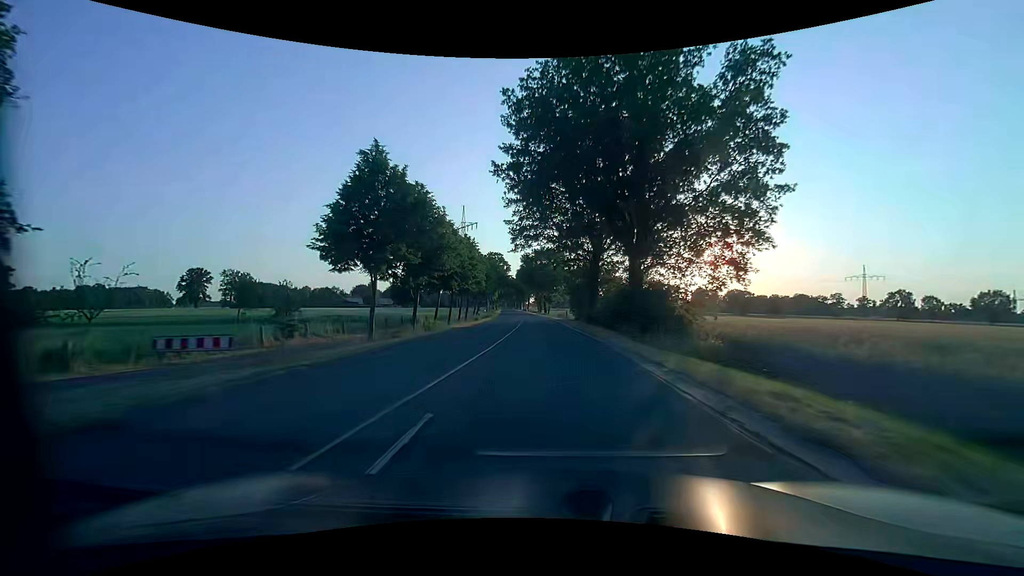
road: secondary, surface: asphalt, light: Day
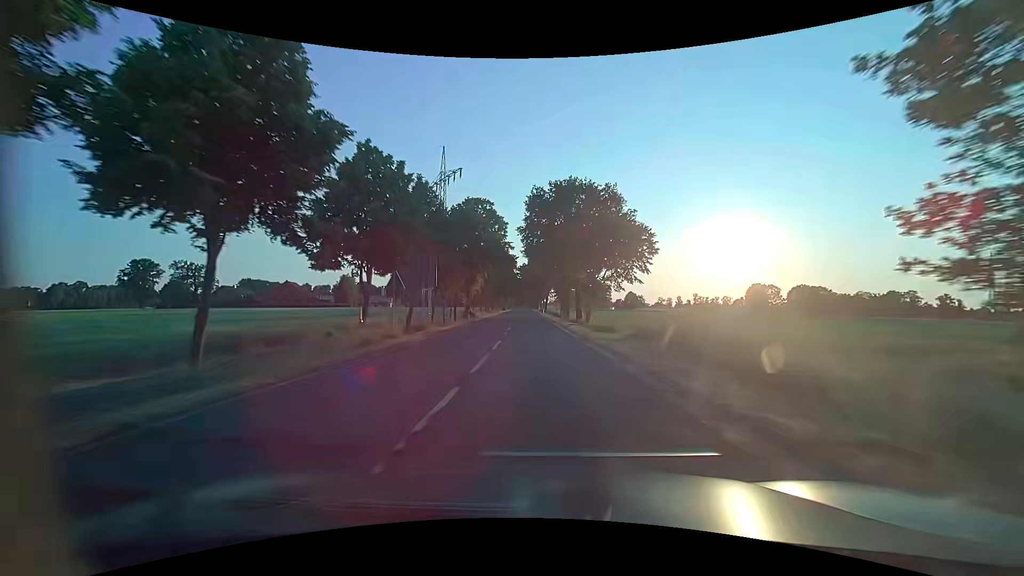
(-1.1, +56.0) m; -2°
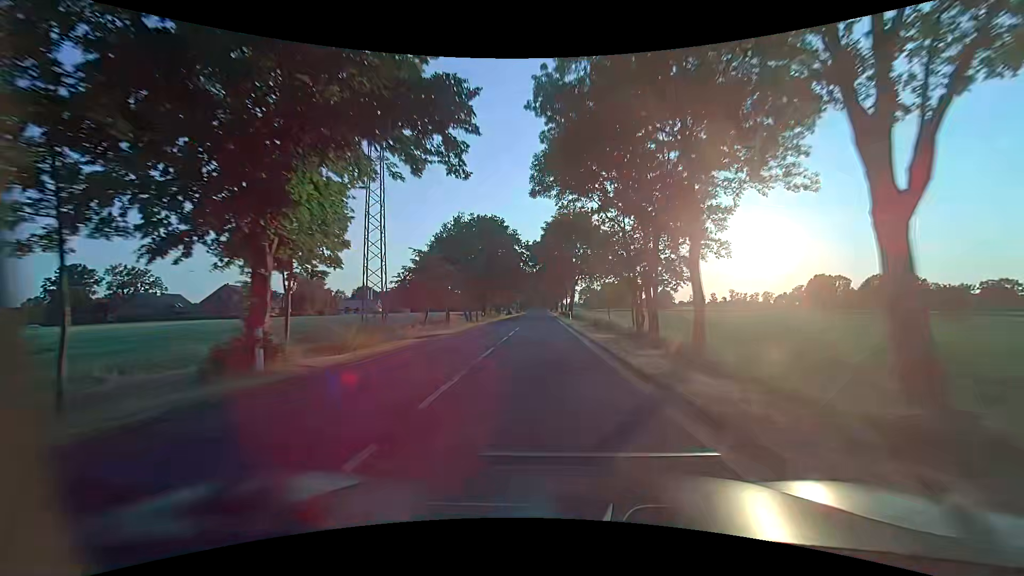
(-1.0, +45.0) m; -2°
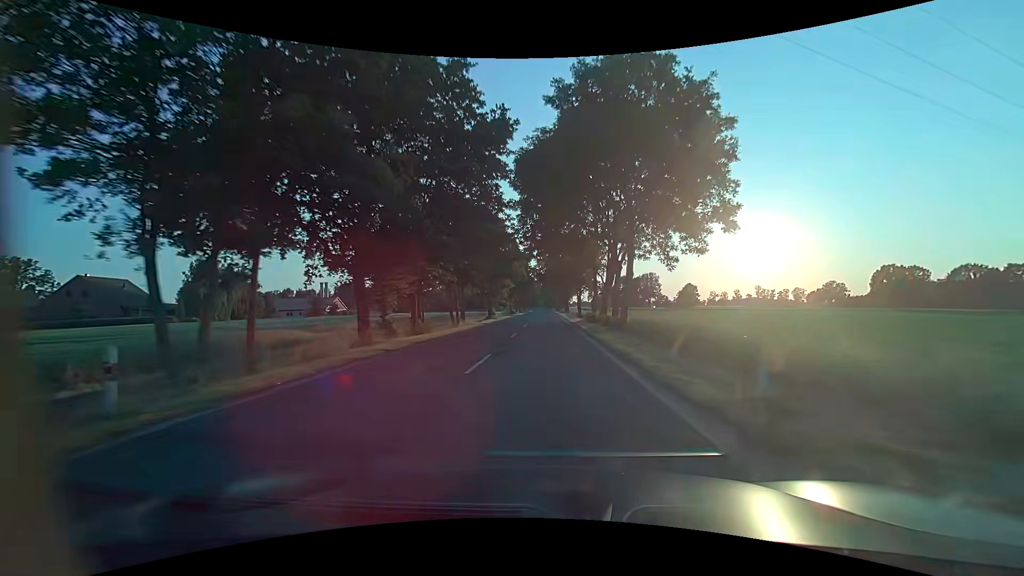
(-0.2, +44.9) m; -1°
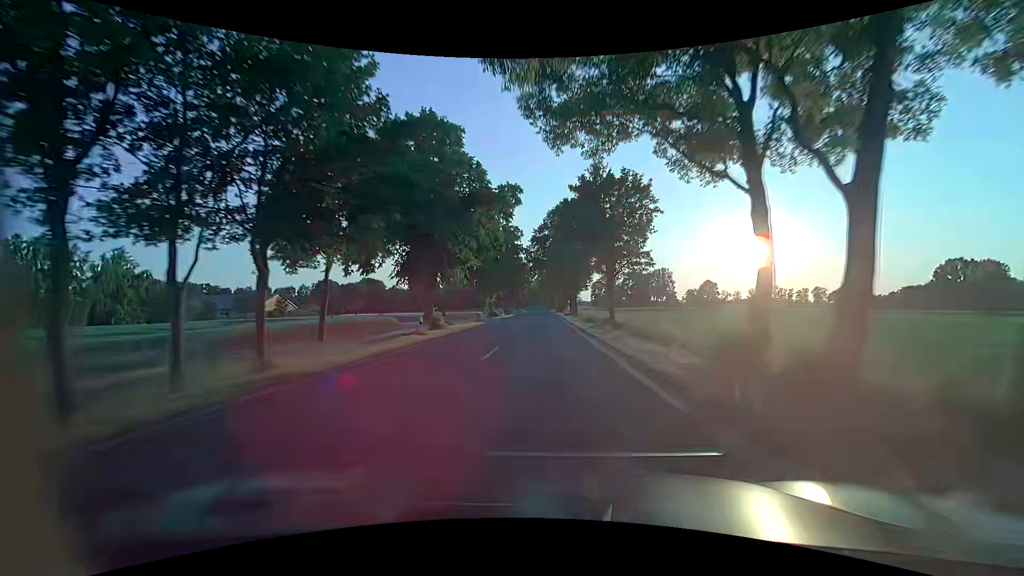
(+0.2, +33.7) m; 0°
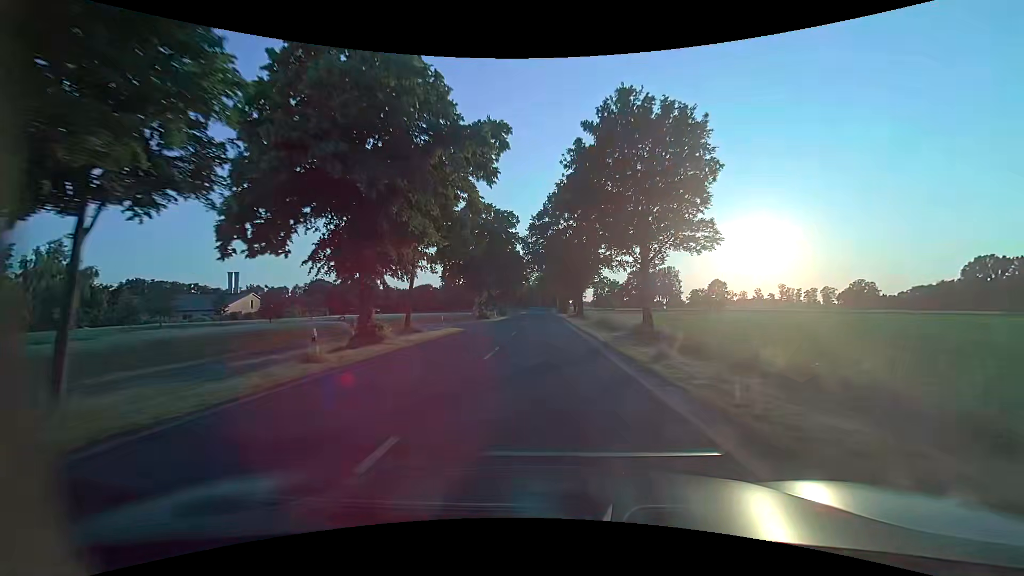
(+0.1, +11.2) m; +1°
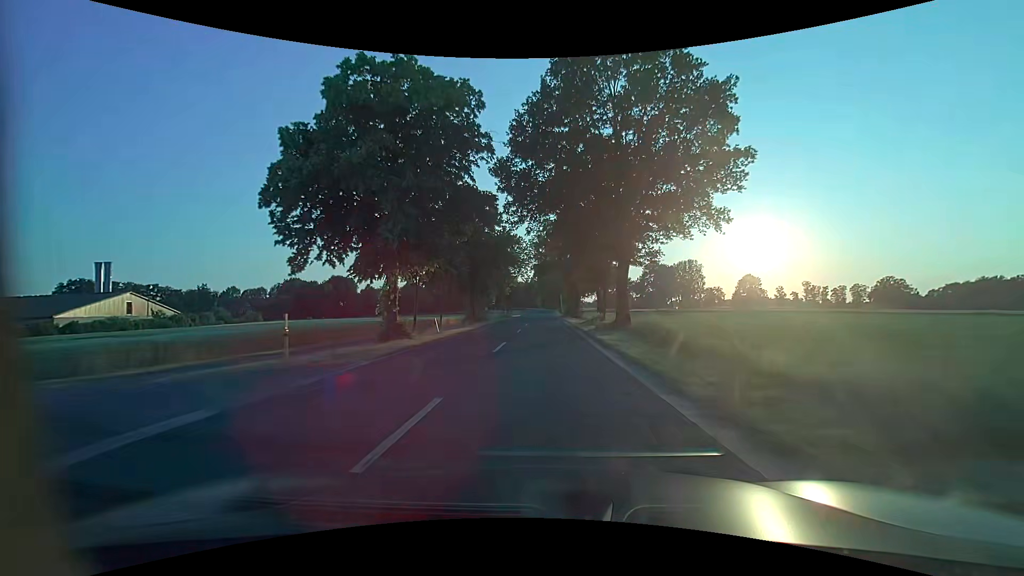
(-0.1, +33.7) m; 0°
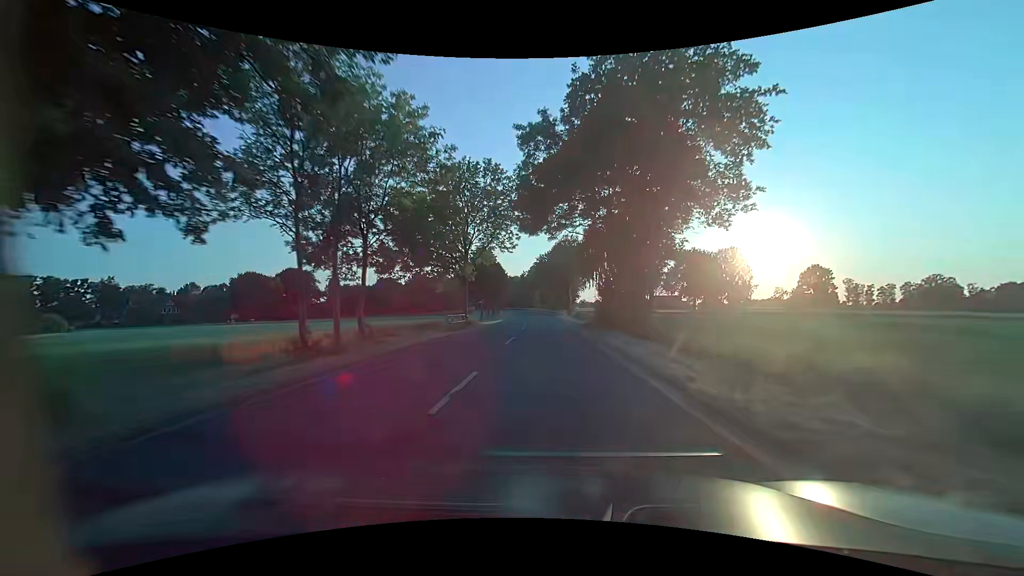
(-0.2, +45.0) m; 0°
(0, +10) (0, +20) (0, +30) (0, +40) (0, +50) (0, +60) (0, +70) (-1, +80) (-1, +90) (-2, +100) m
